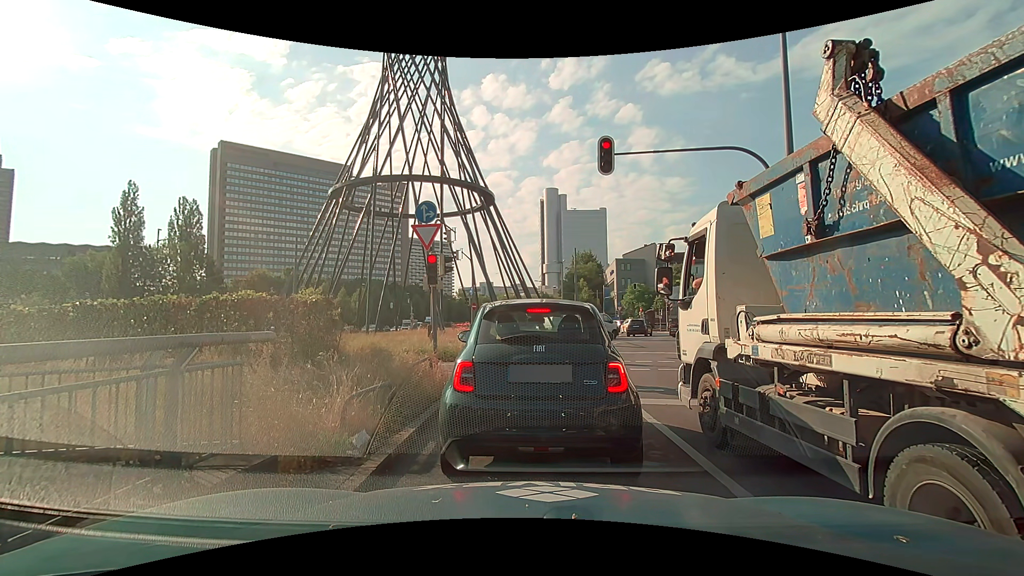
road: trunk_link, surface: asphalt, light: Day
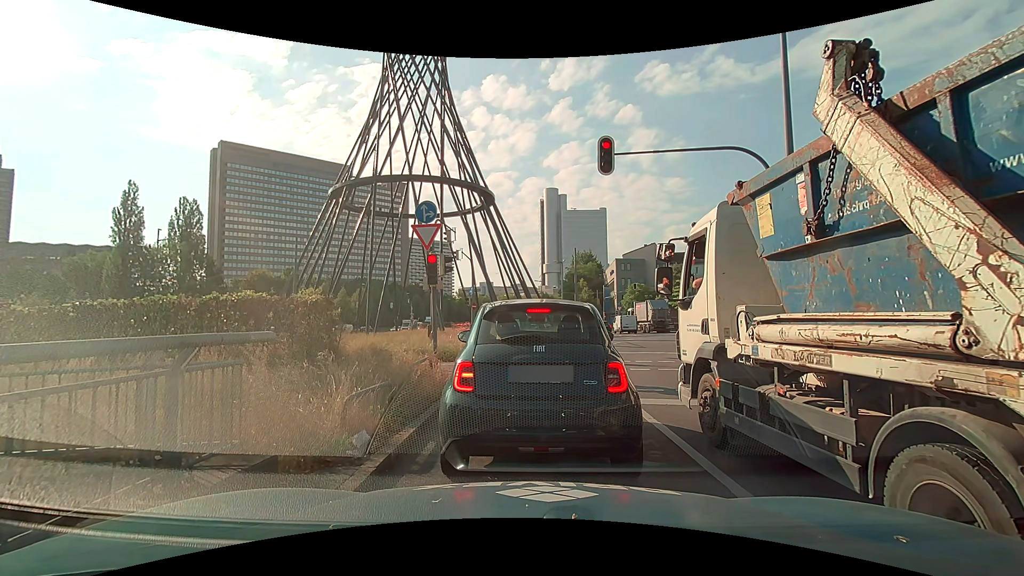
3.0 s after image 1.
(0.0, 0.0) m; 0°
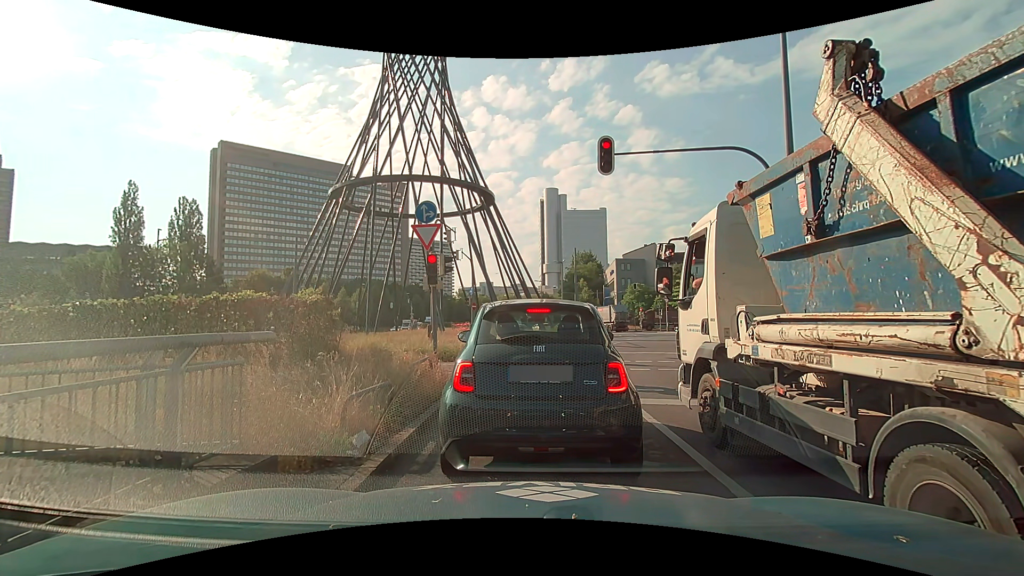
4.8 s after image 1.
(0.0, 0.0) m; 0°
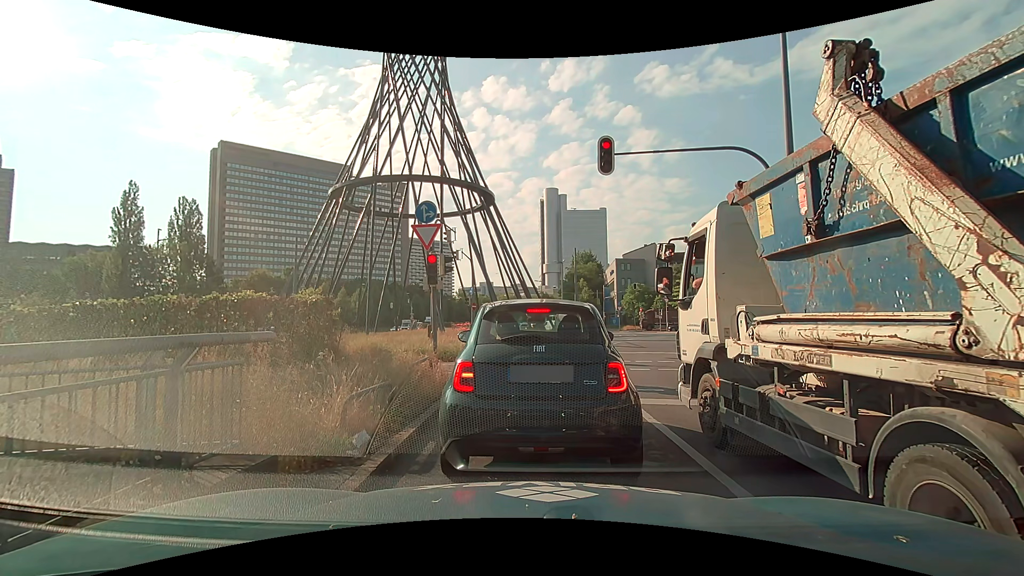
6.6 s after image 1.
(0.0, 0.0) m; 0°
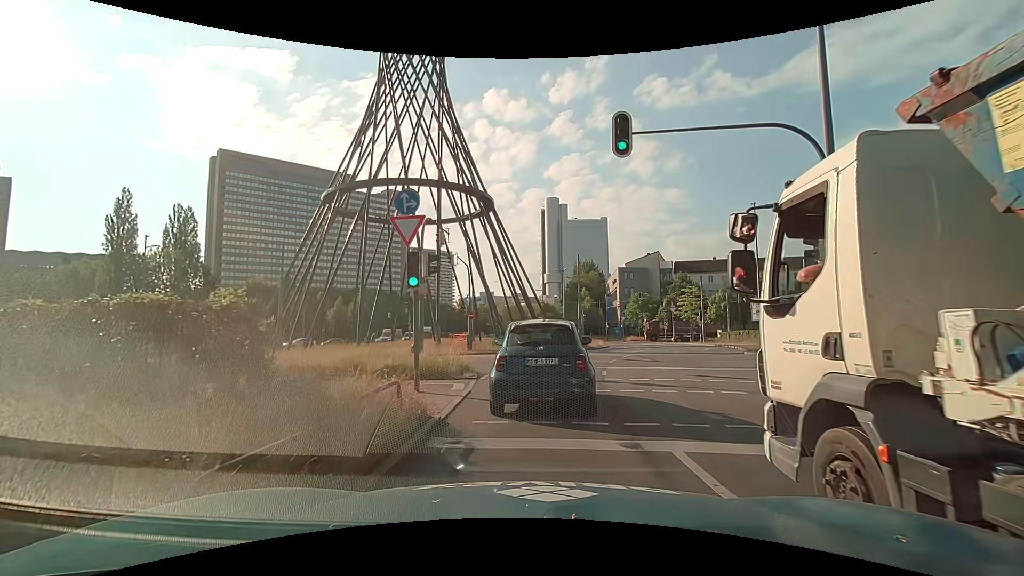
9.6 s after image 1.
(-0.1, +2.7) m; -2°
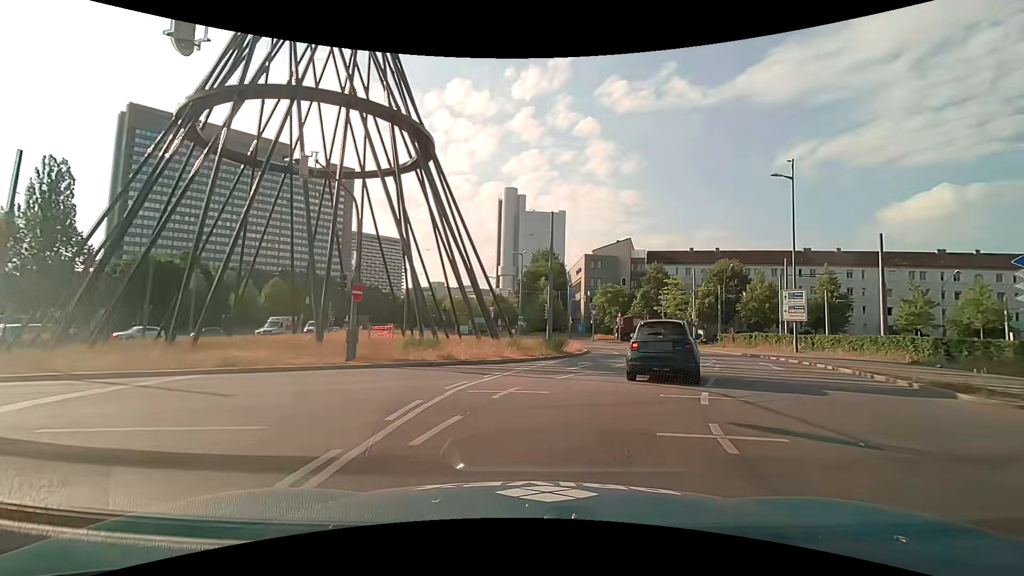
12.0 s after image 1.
(+0.3, +15.8) m; +5°
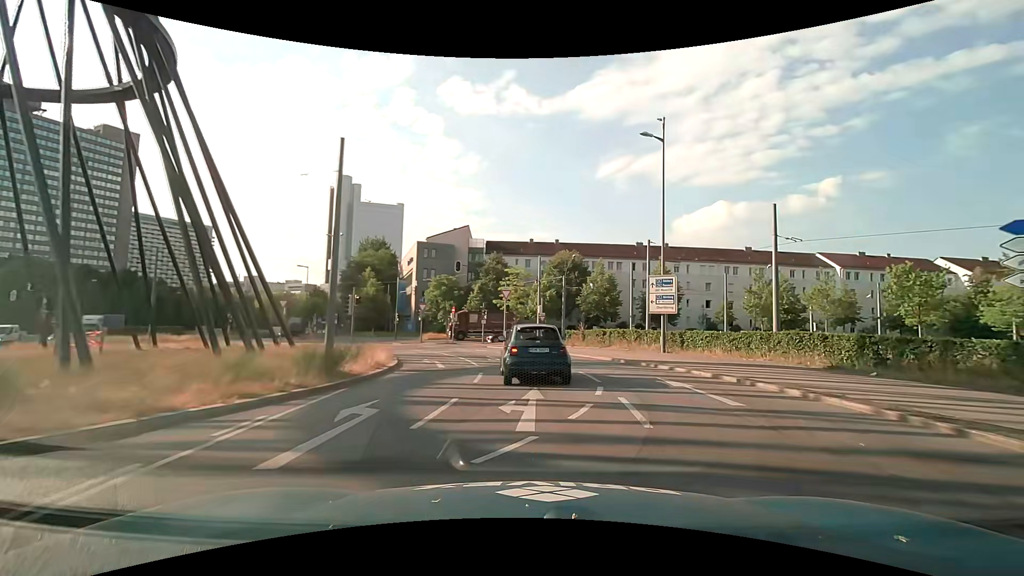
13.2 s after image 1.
(+1.8, +10.9) m; +19°
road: primary
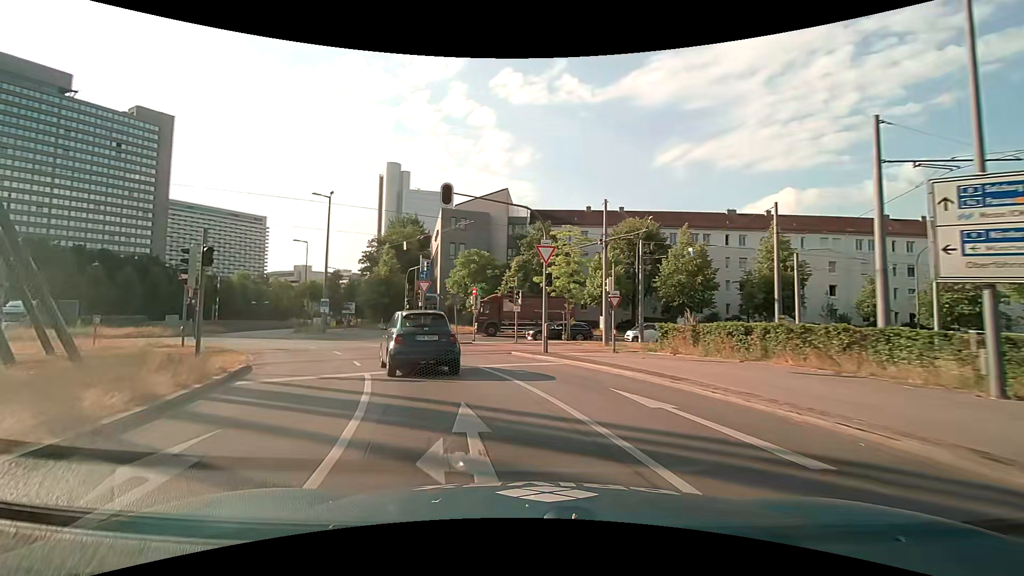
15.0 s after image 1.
(0.0, +17.2) m; -6°
(-1, +10) (-4, +19) (-10, +28) (-17, +35) (-26, +38) (-35, +36) (-45, +33) (-54, +29) (-63, +24) (-72, +19) m
